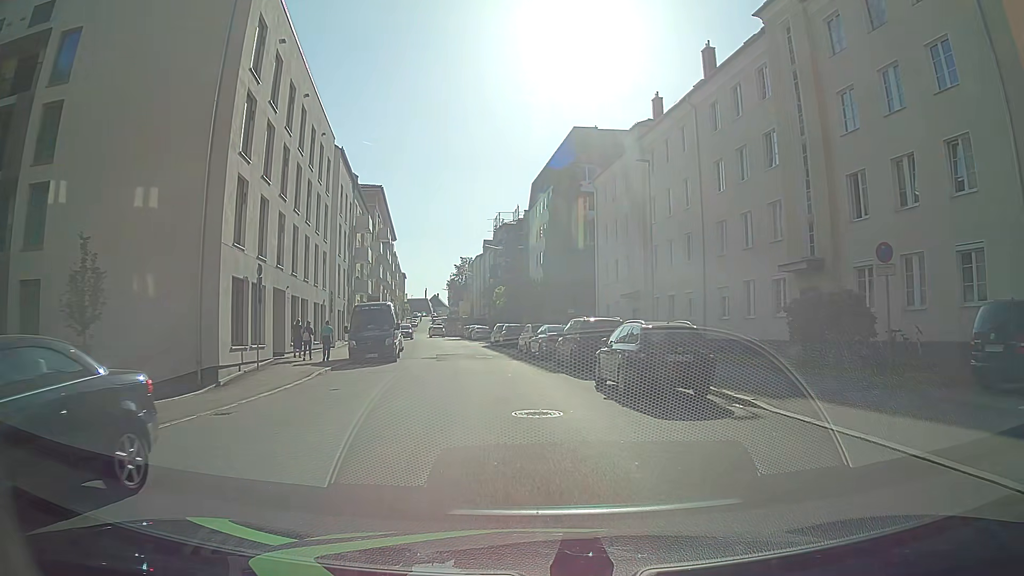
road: tertiary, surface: asphalt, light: Day
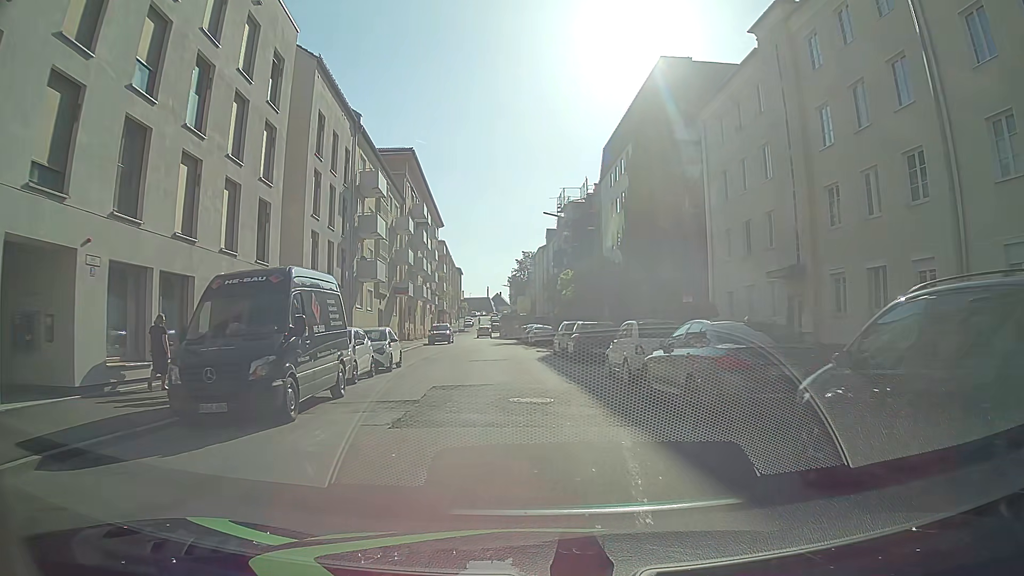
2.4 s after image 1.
(-1.0, +17.8) m; -8°
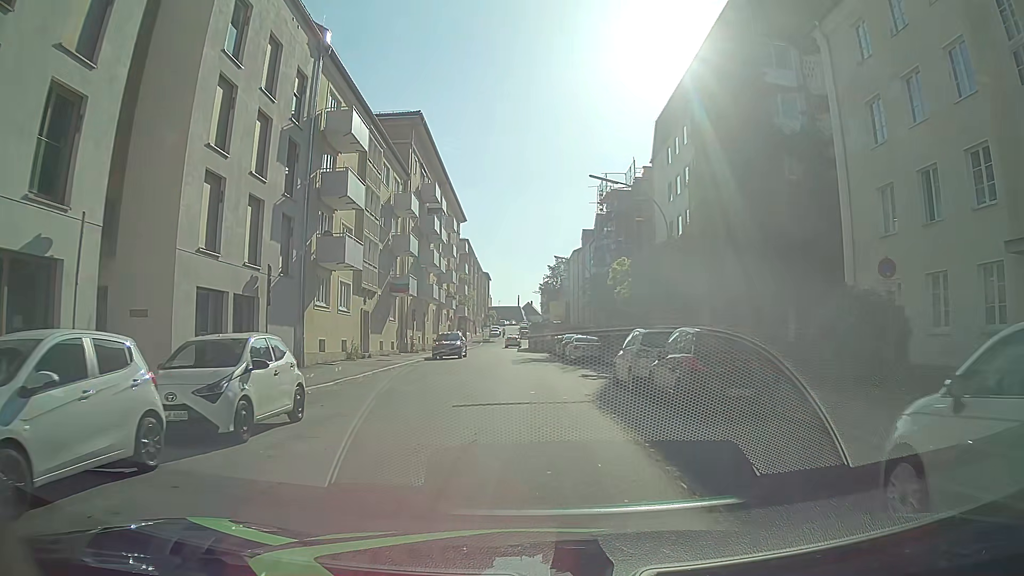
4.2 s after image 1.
(+0.1, +13.4) m; -1°
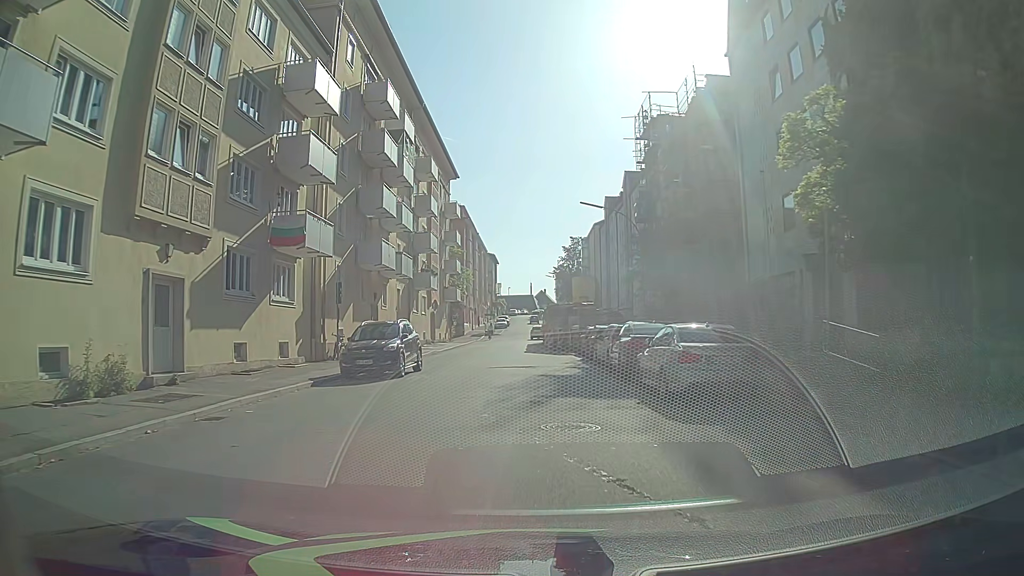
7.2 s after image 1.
(0.0, +22.3) m; -1°
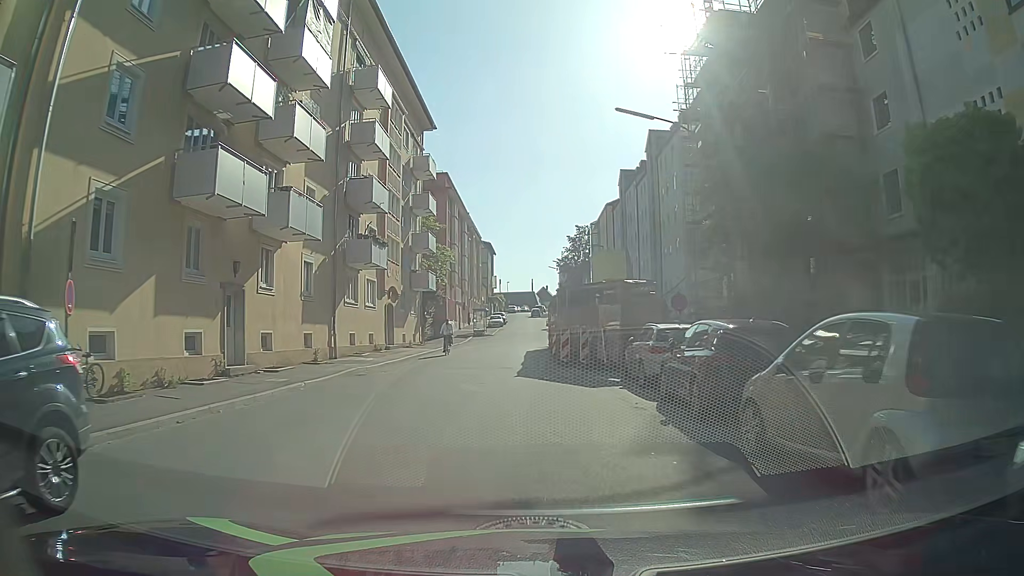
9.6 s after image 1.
(+0.1, +17.8) m; +2°
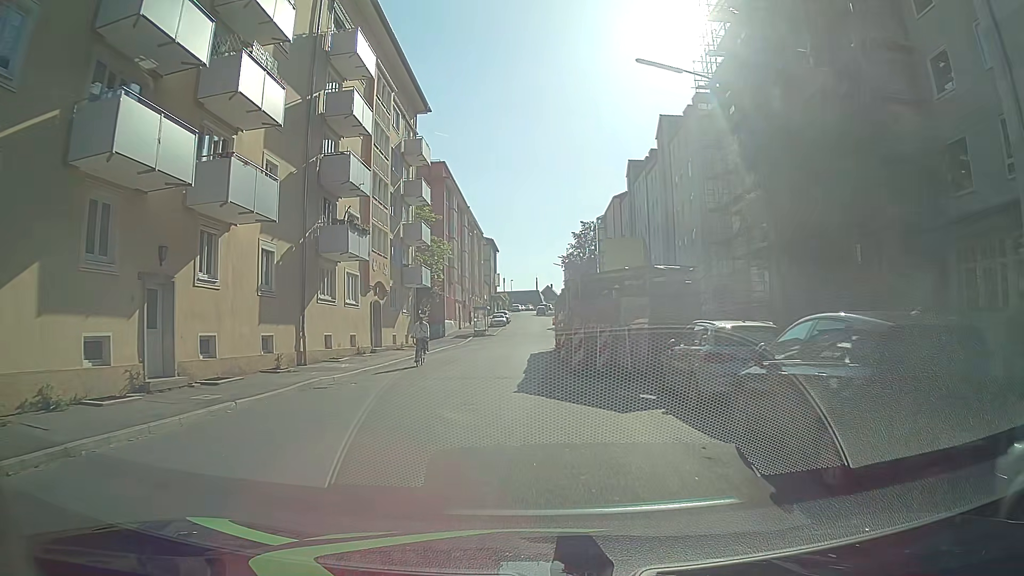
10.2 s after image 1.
(-0.1, +4.5) m; -2°
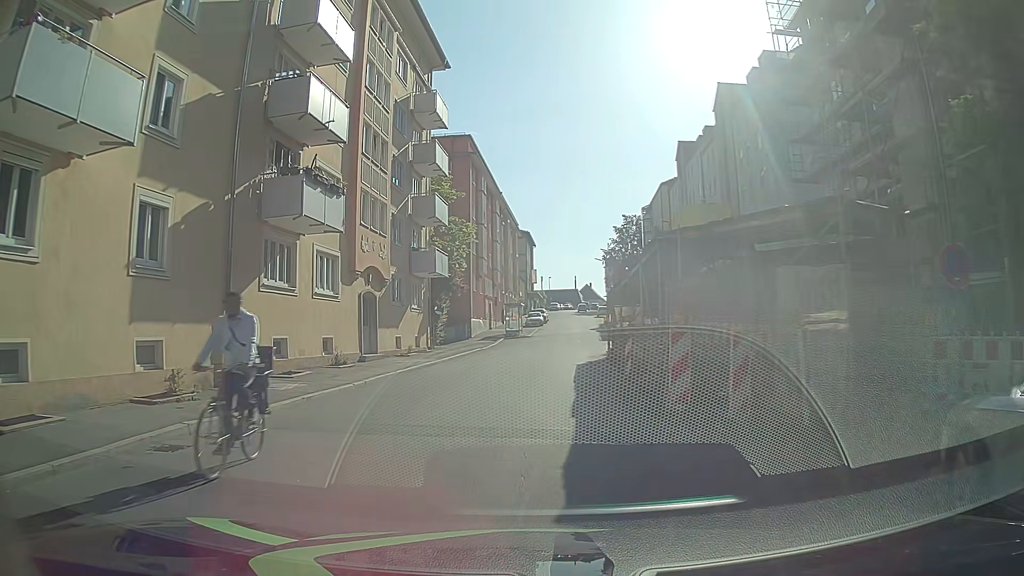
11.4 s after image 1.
(0.0, +9.0) m; -1°
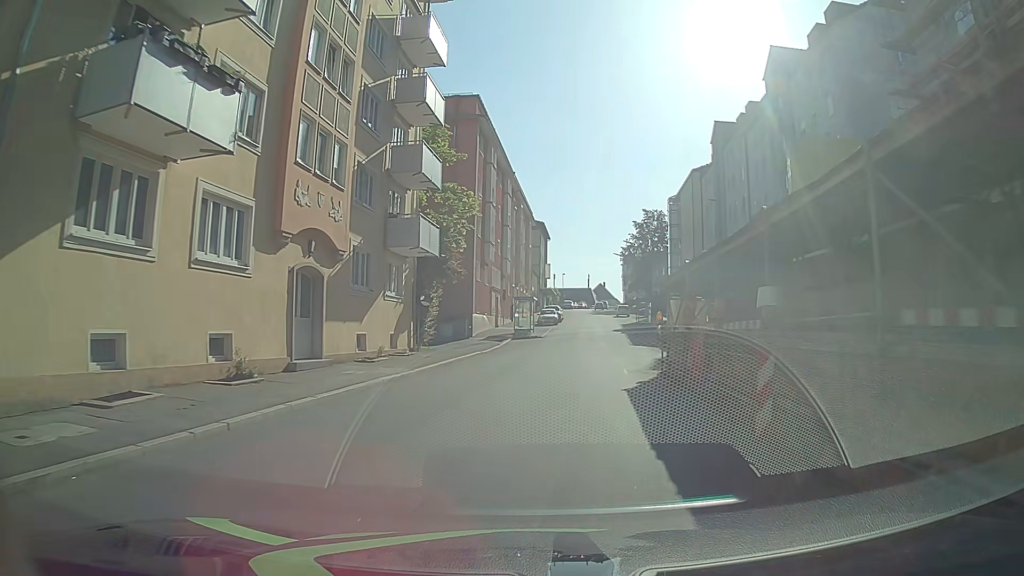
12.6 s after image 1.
(-0.4, +9.0) m; -2°
